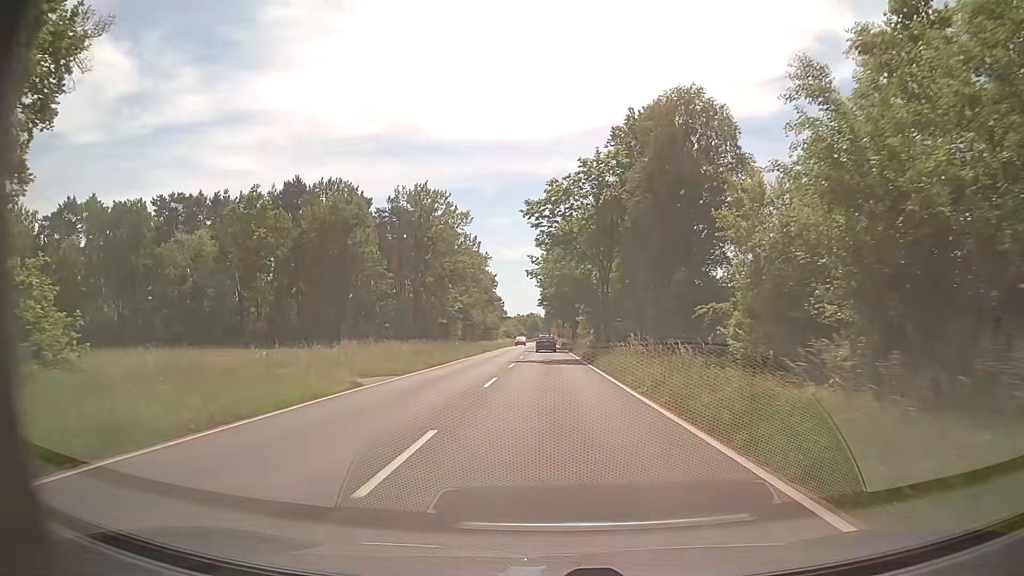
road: tertiary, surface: asphalt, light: Day
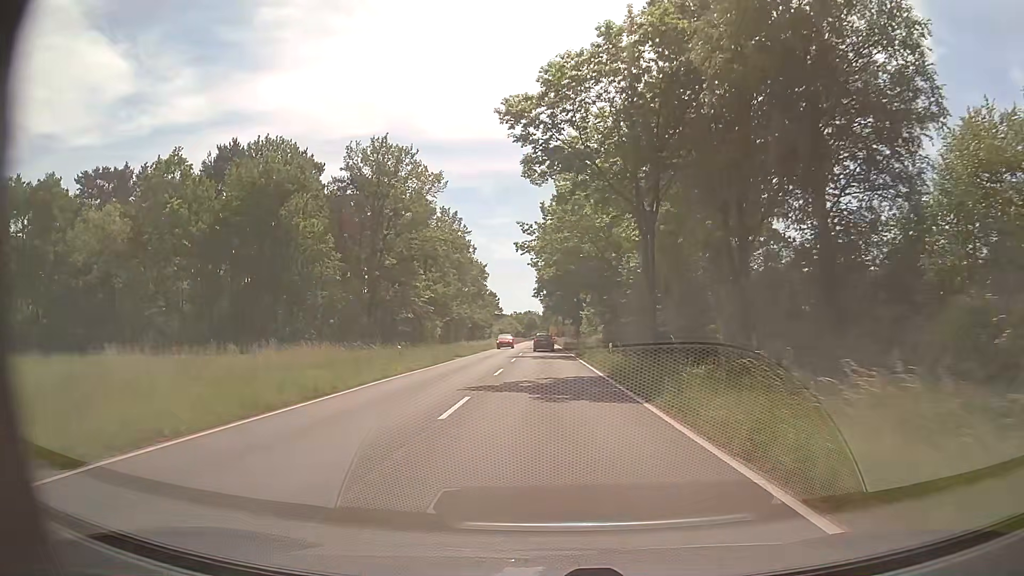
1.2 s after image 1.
(0.0, +18.7) m; 0°
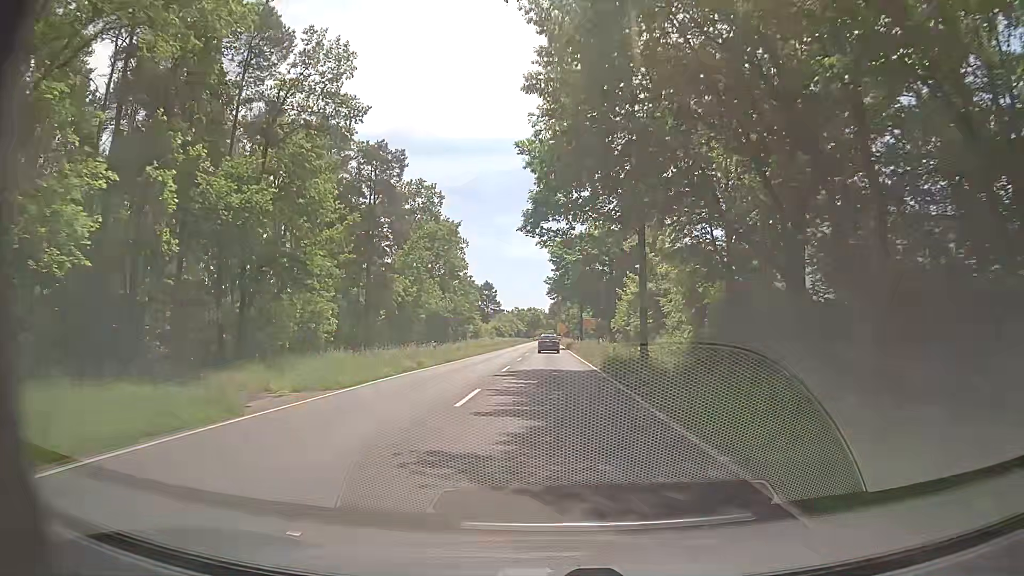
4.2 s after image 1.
(-0.2, +46.6) m; -1°
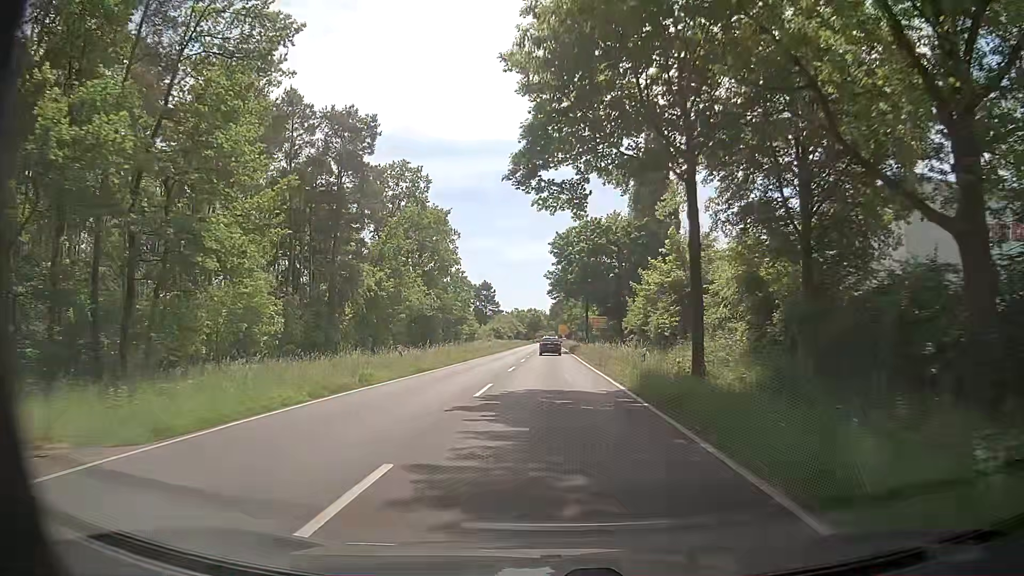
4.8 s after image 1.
(0.0, +9.5) m; +1°
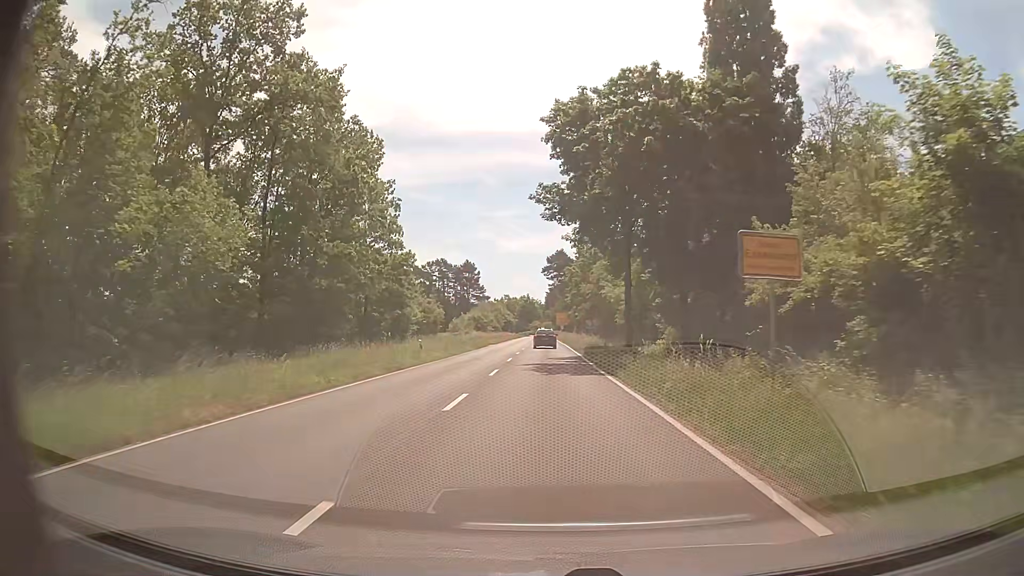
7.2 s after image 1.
(-0.2, +37.8) m; 0°
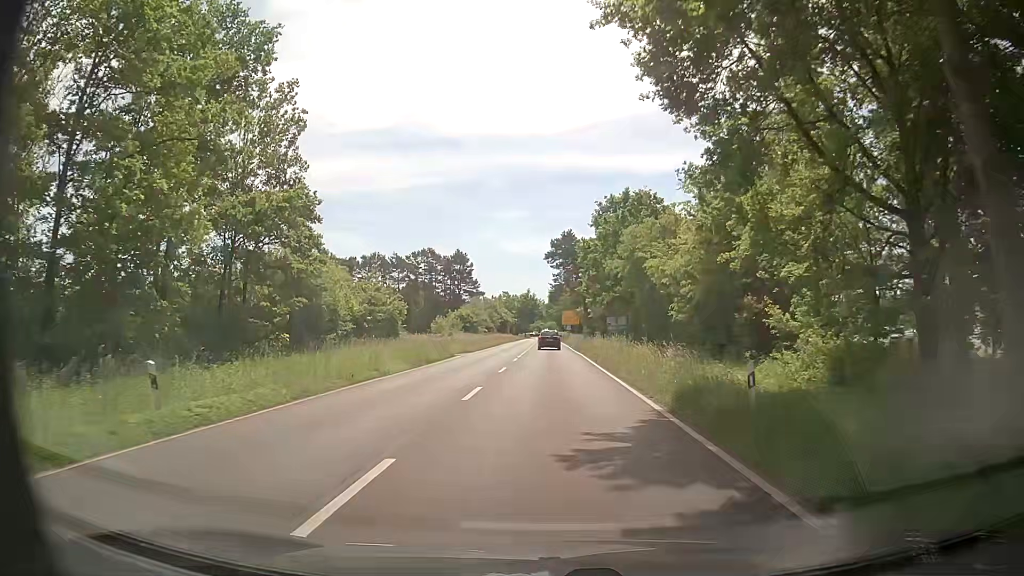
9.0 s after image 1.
(-0.1, +25.2) m; -1°
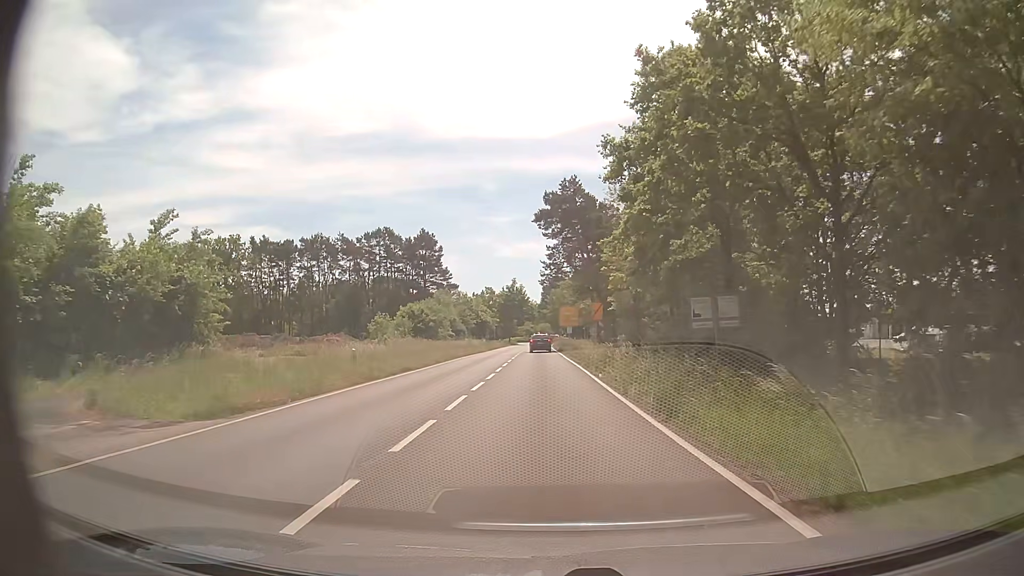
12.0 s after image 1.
(+0.4, +36.6) m; +1°
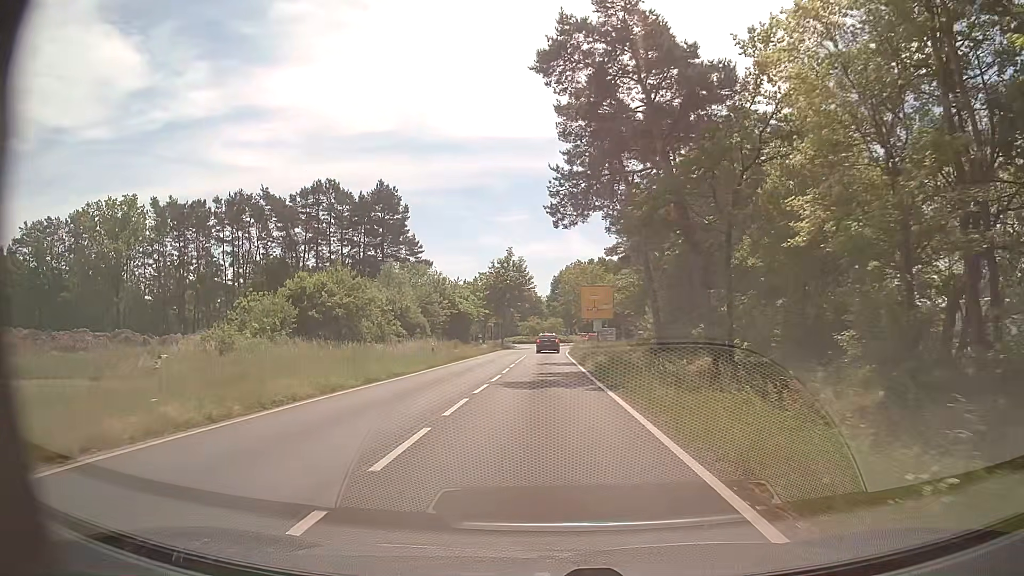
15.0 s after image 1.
(-0.3, +37.5) m; -1°
(0, +10) (0, +20) (0, +30) (0, +40) (0, +50) (+1, +60) (+3, +70) (+5, +80) (+7, +89) (+11, +99) m
